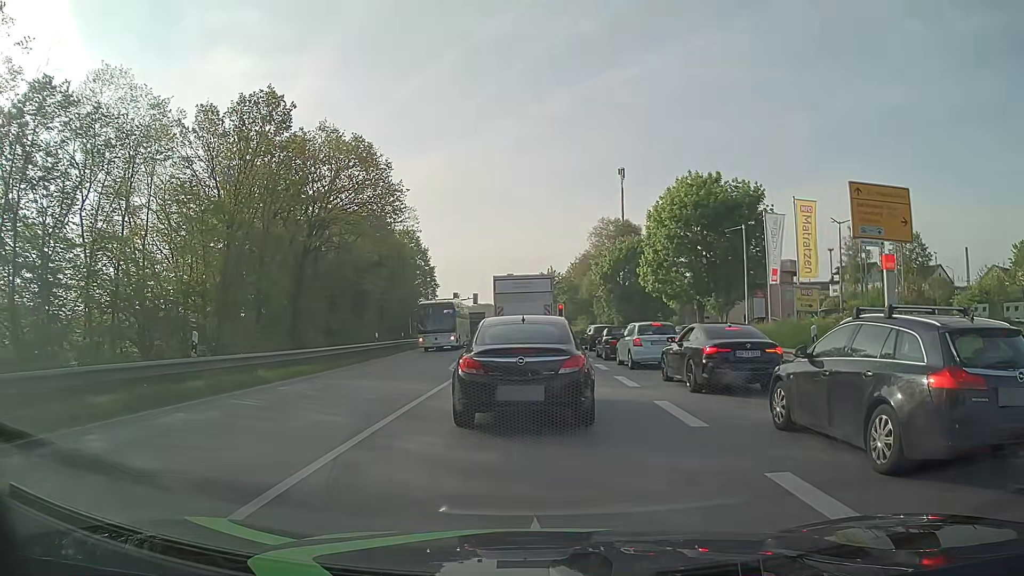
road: primary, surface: asphalt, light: Day
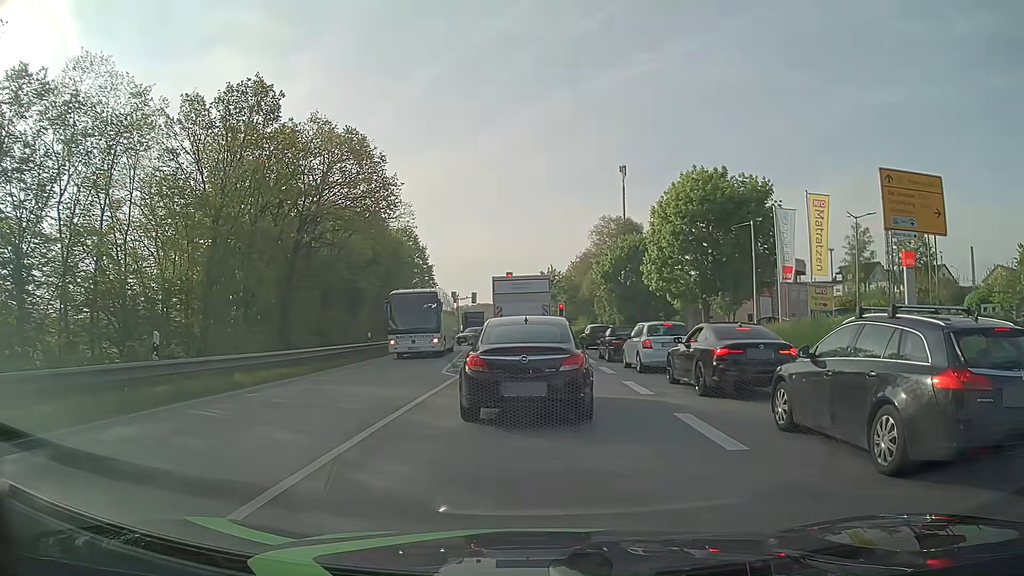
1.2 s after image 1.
(0.0, +1.7) m; -2°
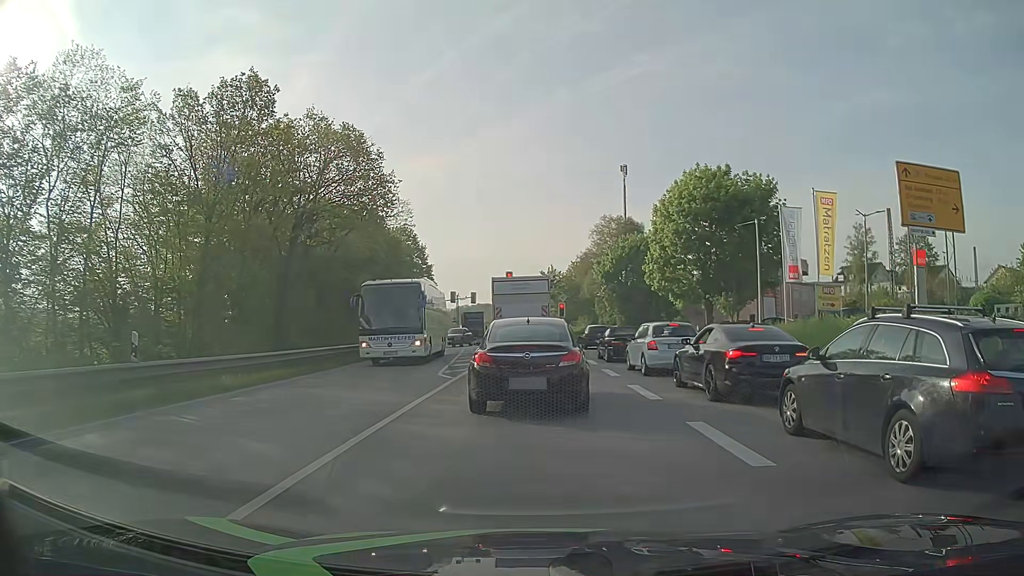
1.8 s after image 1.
(0.0, +0.9) m; 0°
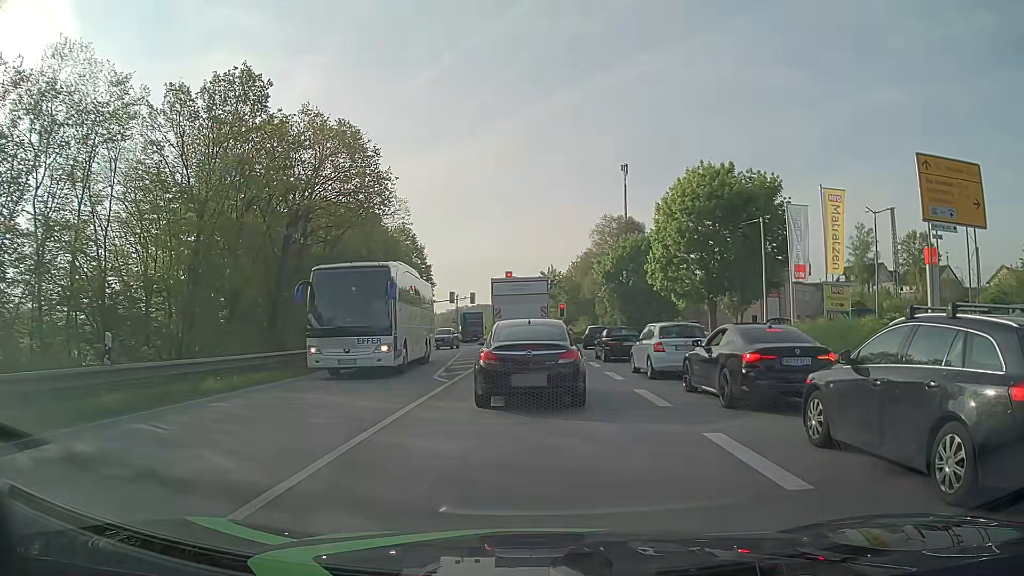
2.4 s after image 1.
(0.0, +1.0) m; 0°
